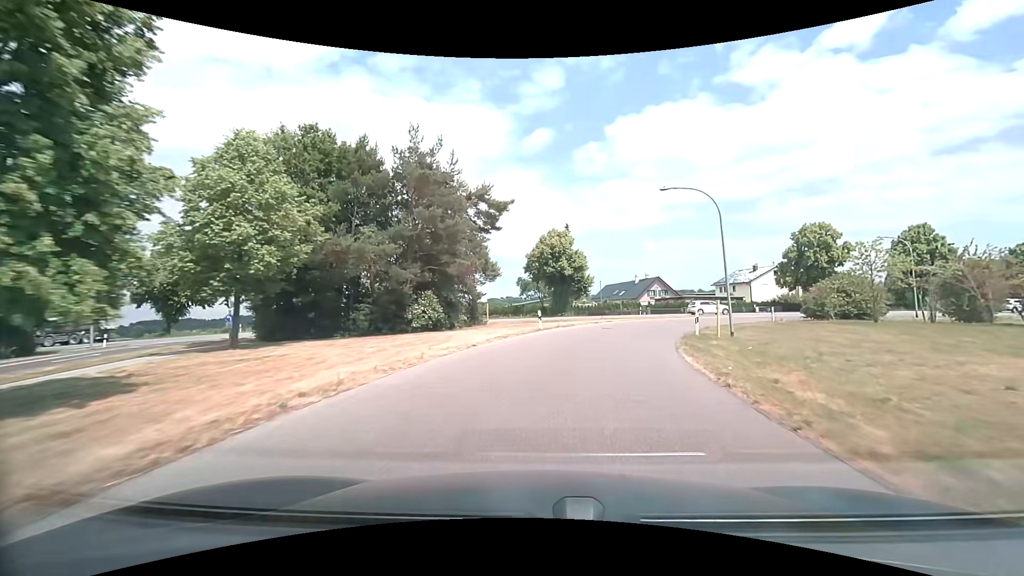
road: tertiary_link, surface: asphalt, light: Day
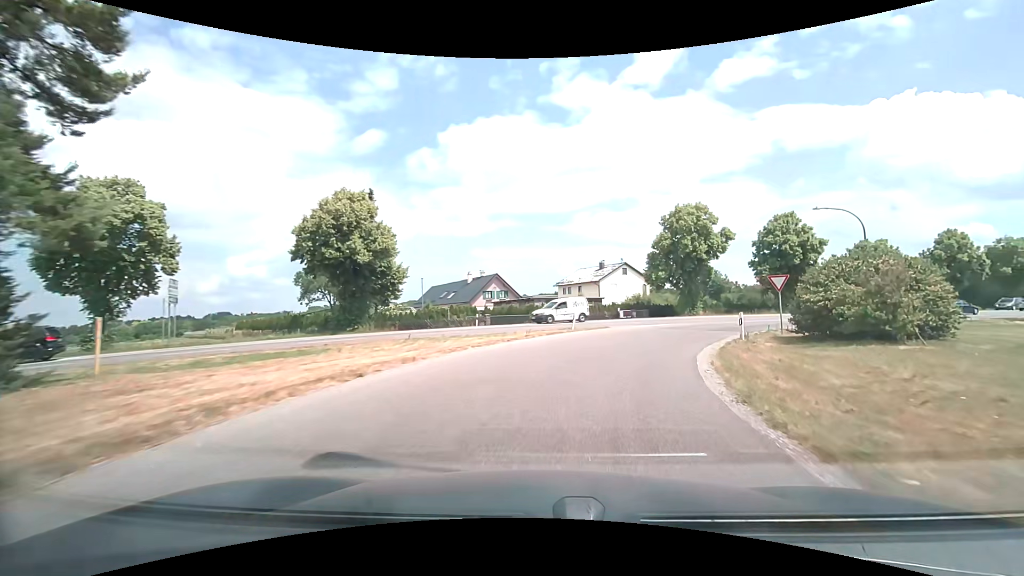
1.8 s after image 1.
(+3.2, +21.9) m; +19°
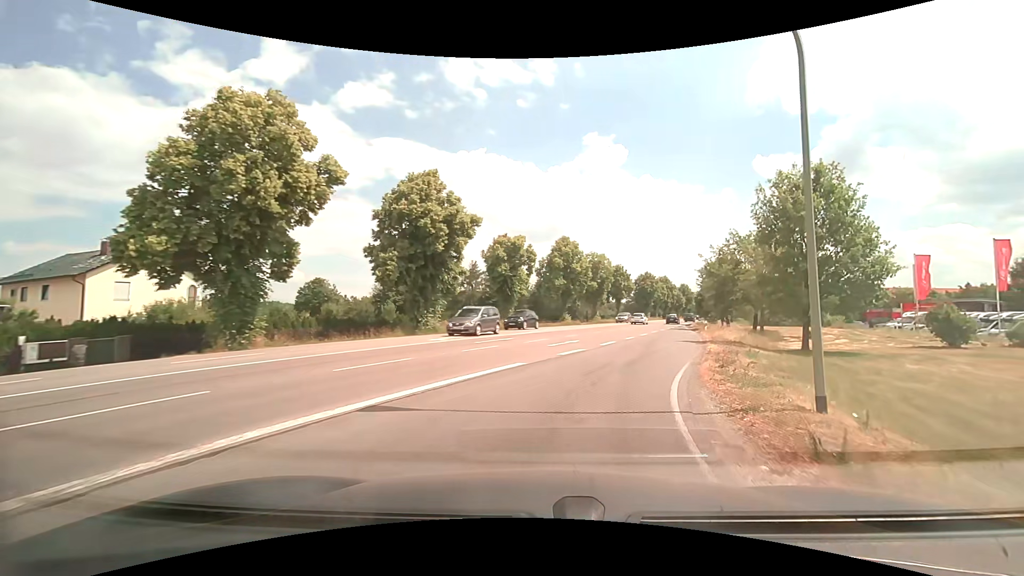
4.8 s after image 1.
(+9.5, +27.1) m; +42°
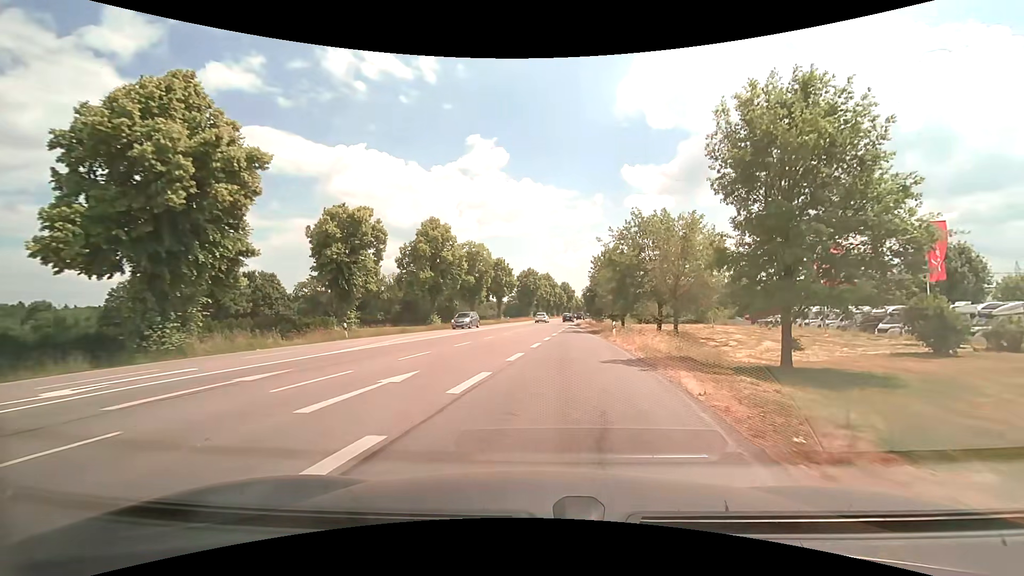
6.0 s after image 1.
(+1.8, +13.1) m; +13°
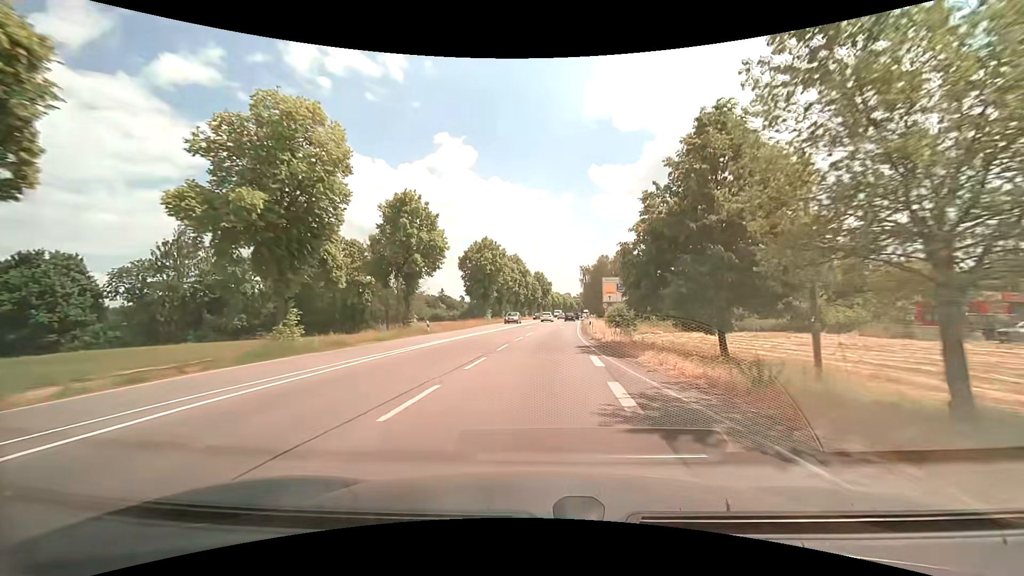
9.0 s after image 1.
(+0.5, +44.4) m; +3°
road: secondary
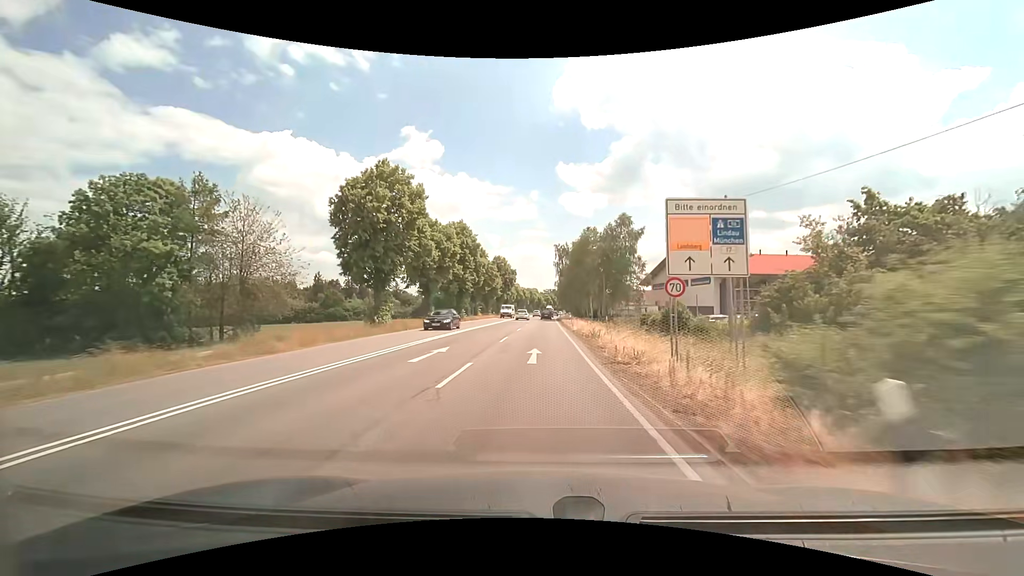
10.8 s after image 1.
(+1.2, +32.4) m; +4°
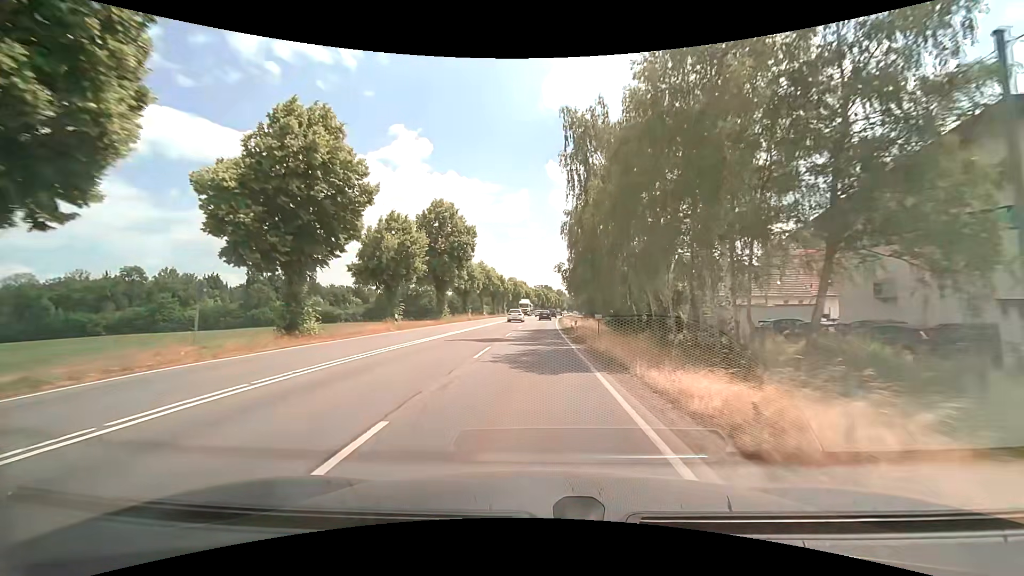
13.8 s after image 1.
(+0.5, +54.5) m; +1°
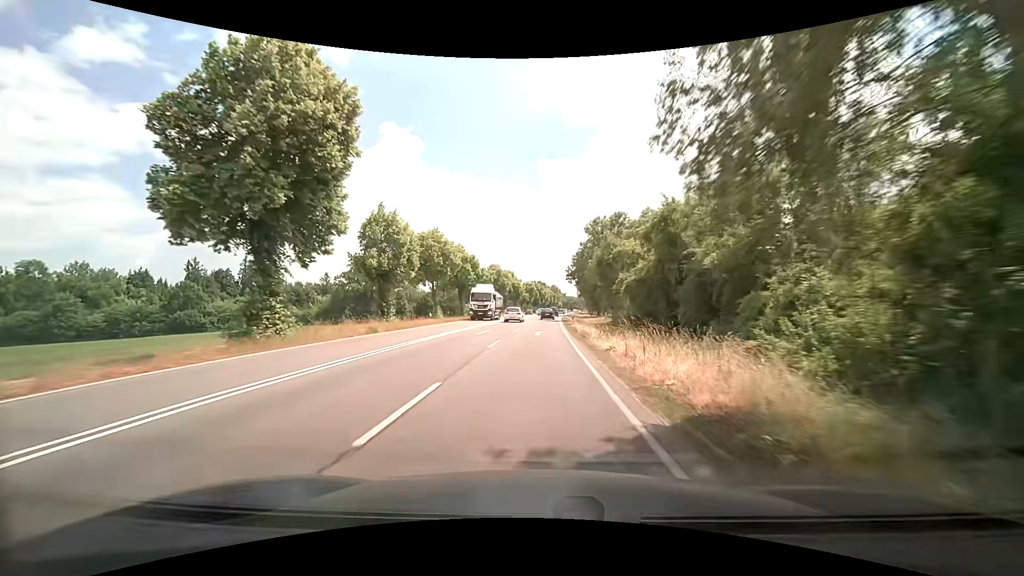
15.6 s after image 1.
(+0.2, +32.9) m; +1°
(0, +10) (0, +20) (0, +30) (0, +40) (+1, +50) (+1, +60) (+1, +70) (+2, +80) (+2, +90) (+3, +100) m
